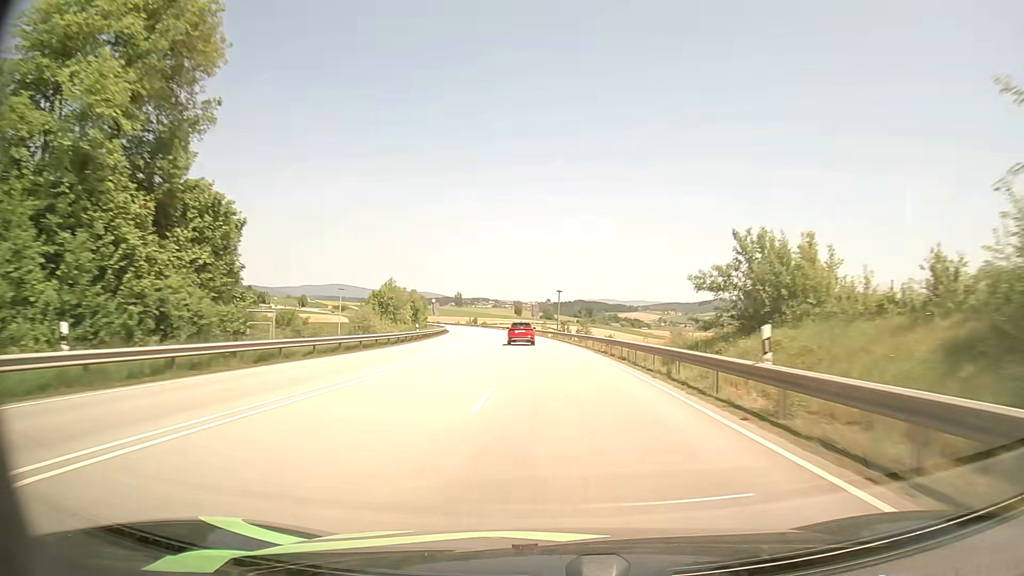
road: primary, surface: asphalt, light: Day
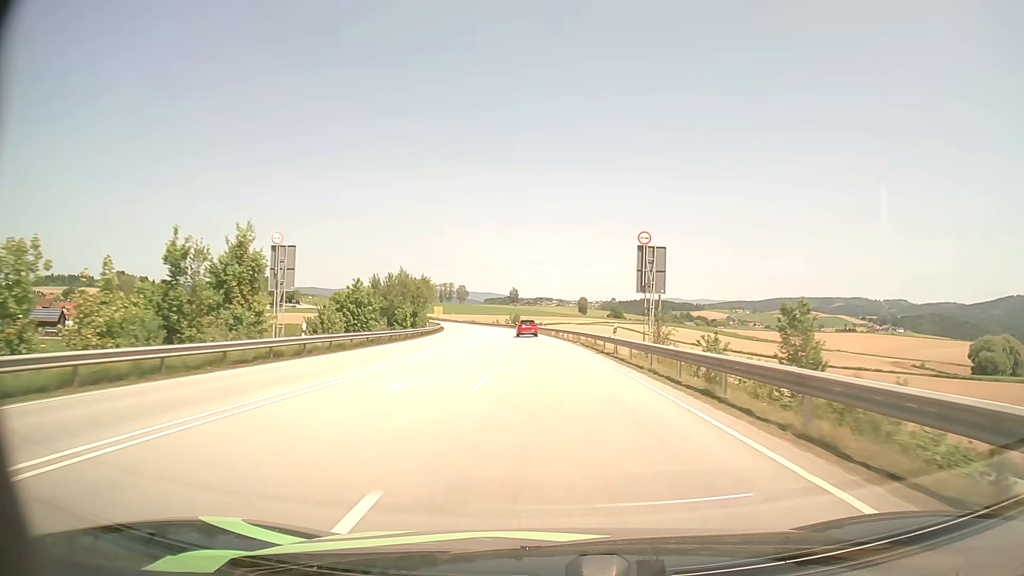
(-3.4, +81.3) m; -5°
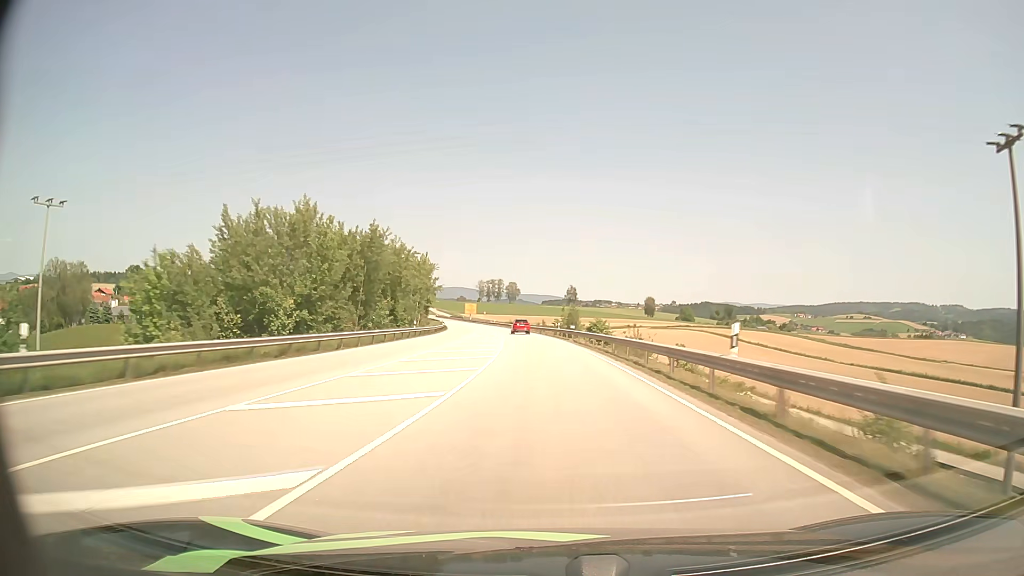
(-2.7, +66.8) m; -5°
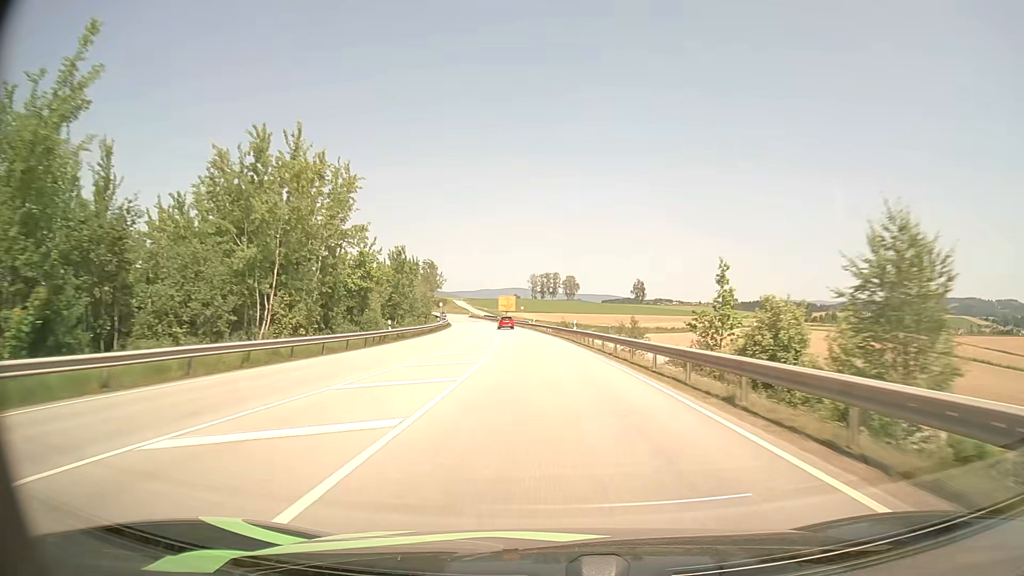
(-2.9, +66.2) m; -5°
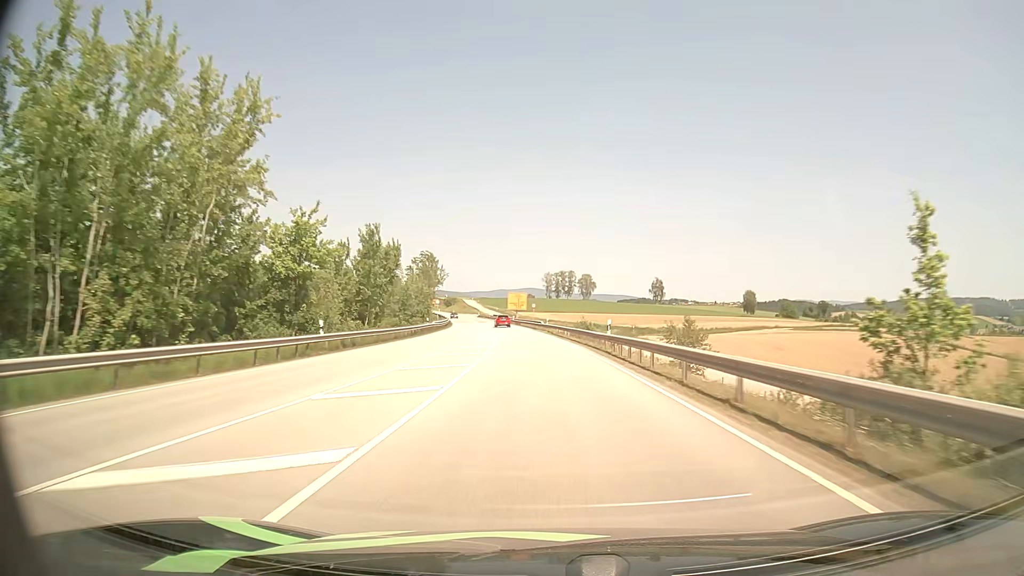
(-0.2, +16.1) m; -1°
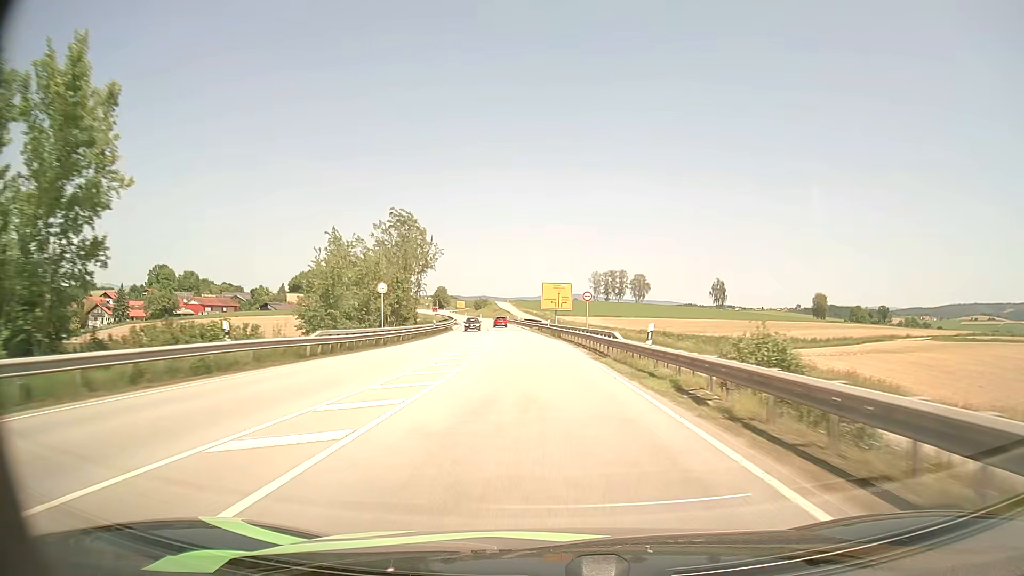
(-1.6, +46.9) m; -4°
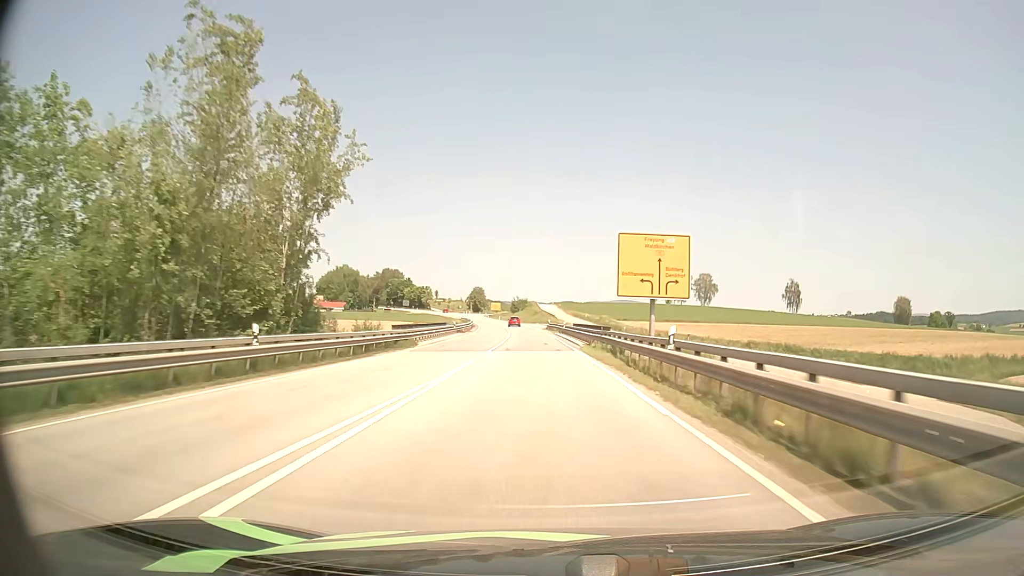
(-1.4, +45.6) m; -4°
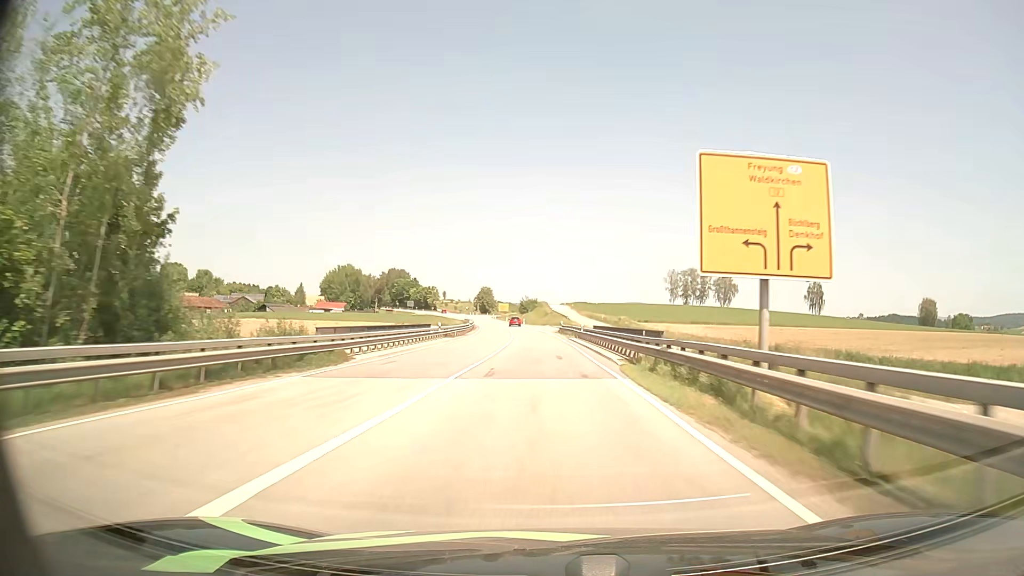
(-0.1, +15.1) m; -1°
(0, +10) (0, +20) (0, +30) (-1, +40) (-1, +50) (-2, +60) (-2, +70) (-3, +80) (-4, +90) (-5, +100) m
